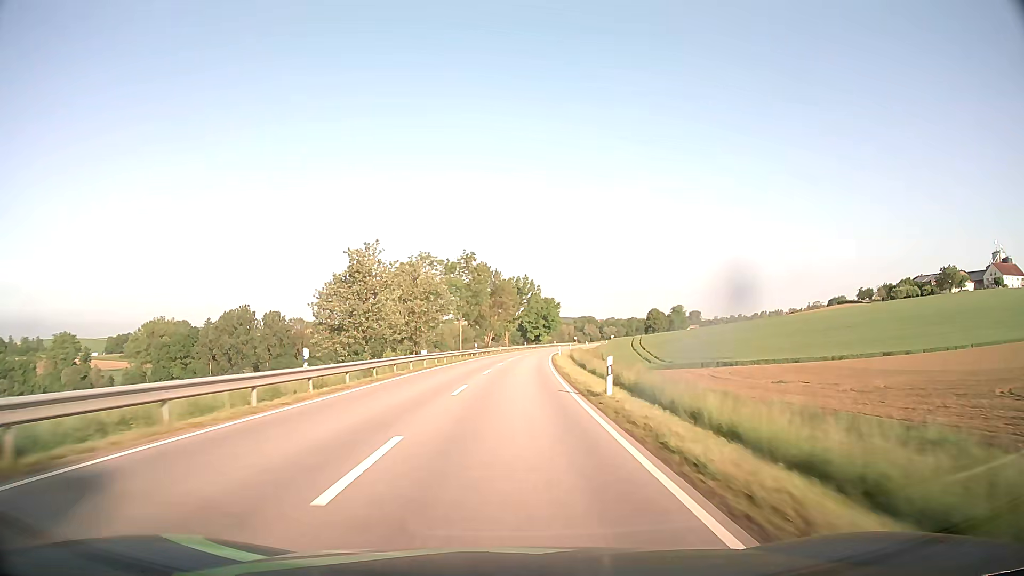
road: secondary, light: Day
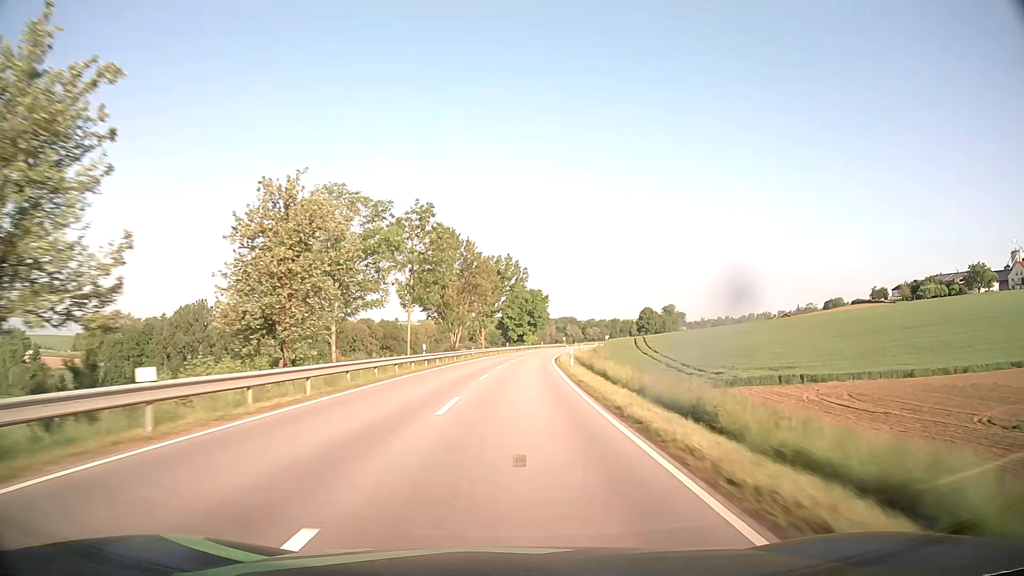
(+0.4, +28.8) m; +2°
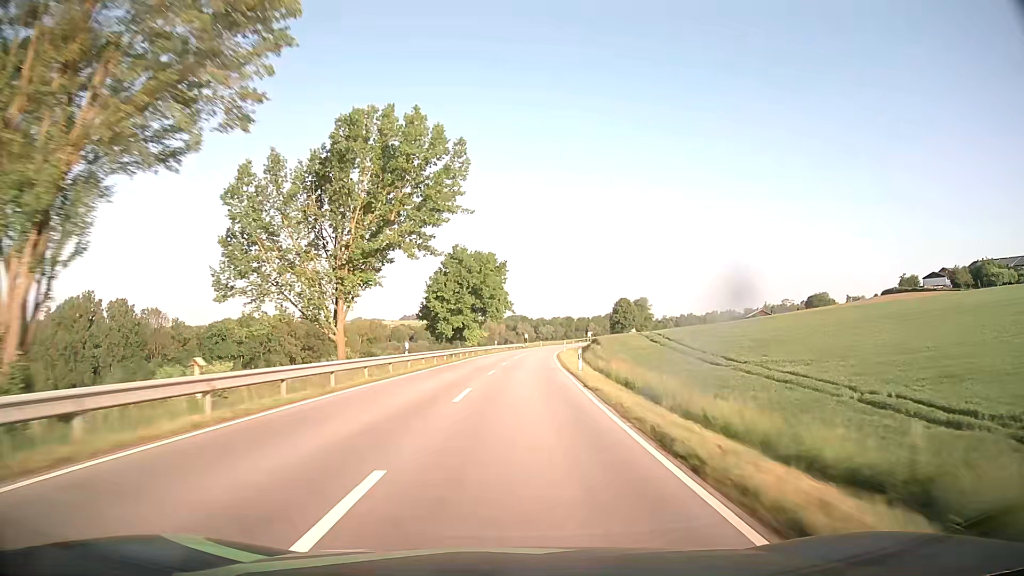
(+2.3, +57.8) m; +5°
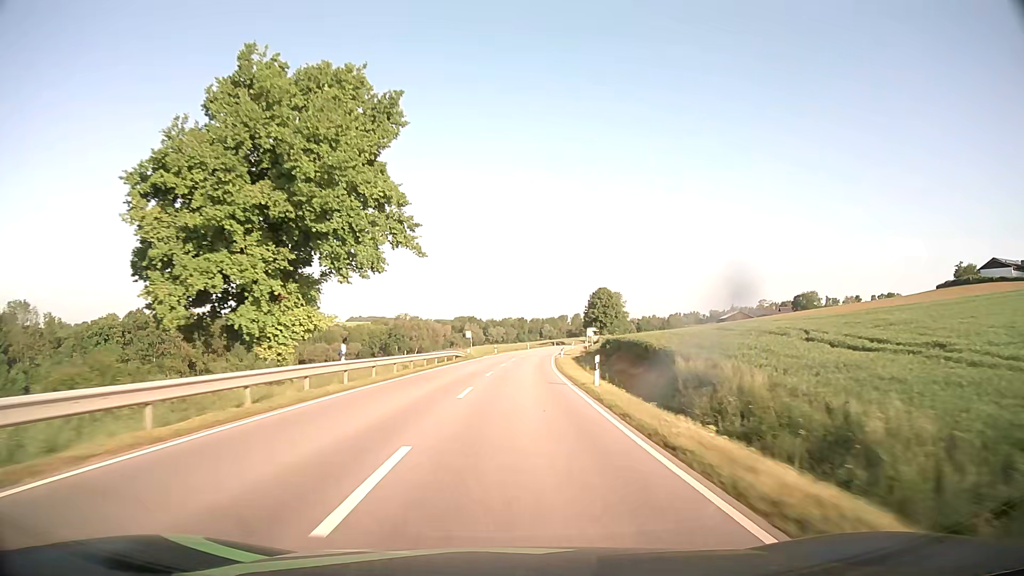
(+2.0, +58.1) m; +4°
(0, +10) (0, +20) (+1, +30) (+1, +40) (+2, +50) (+2, +60) (+3, +70) (+4, +80) (+5, +90) (+6, +100) m
